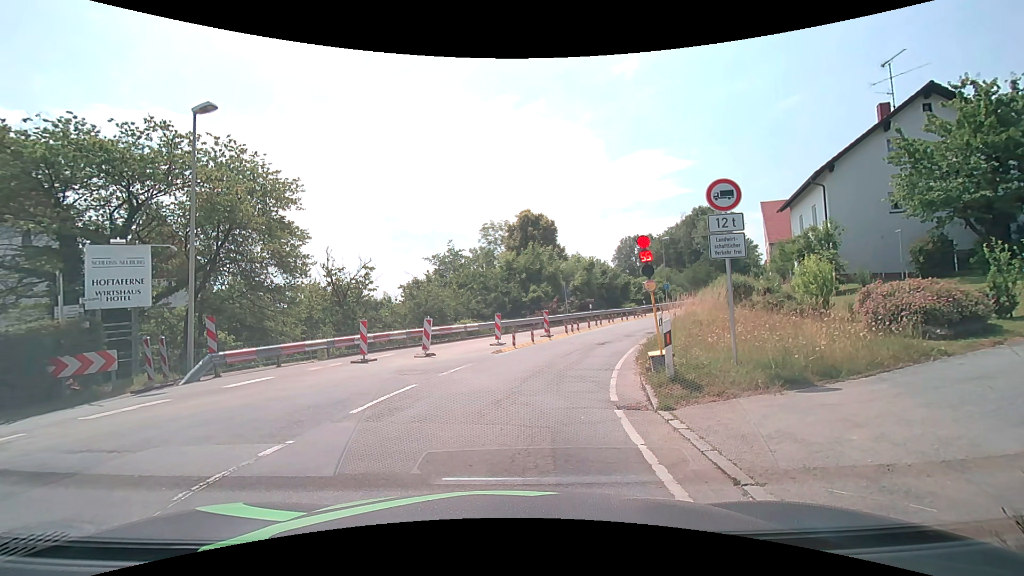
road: secondary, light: Day
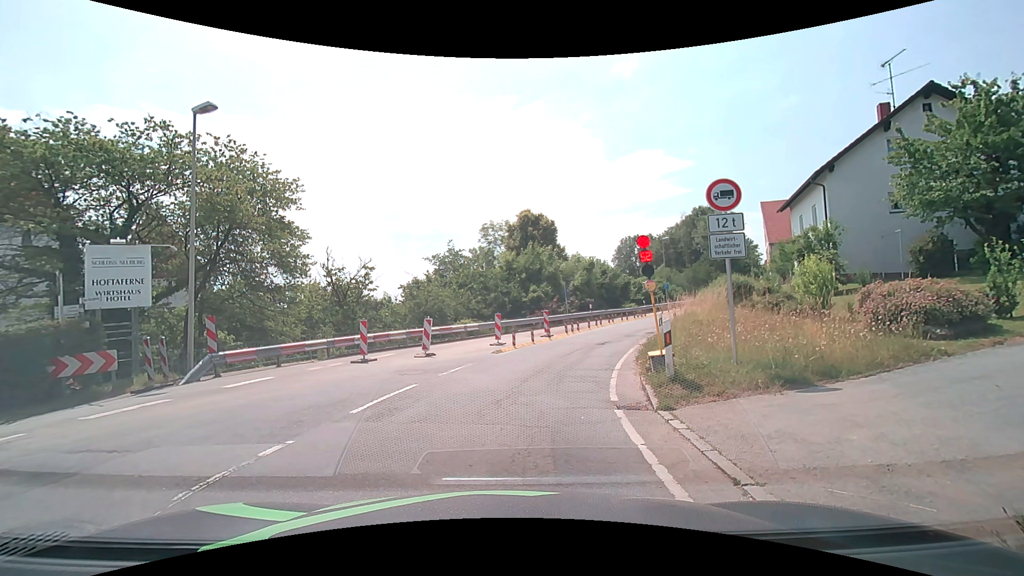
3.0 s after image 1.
(0.0, 0.0) m; 0°
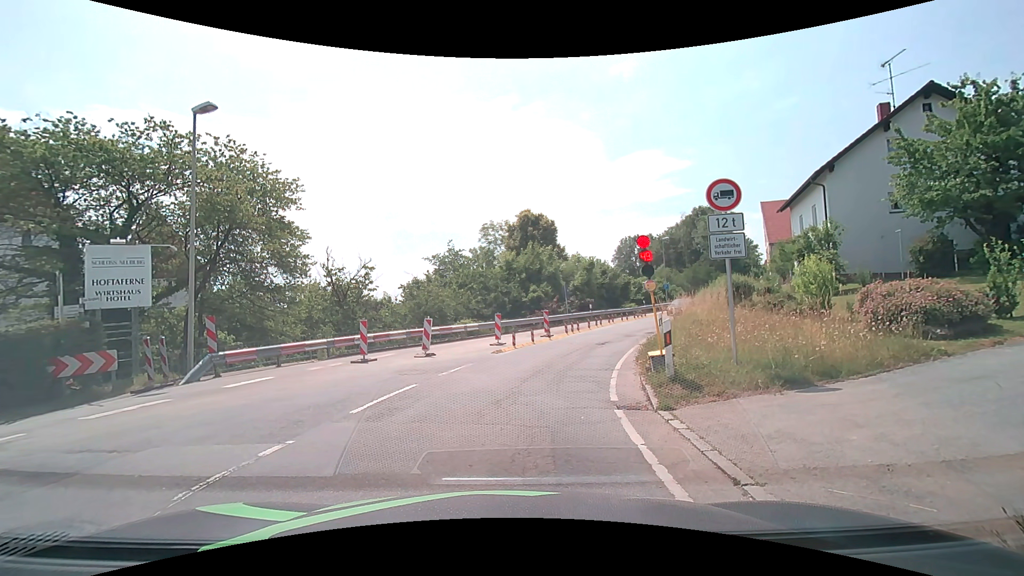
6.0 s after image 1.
(0.0, 0.0) m; 0°
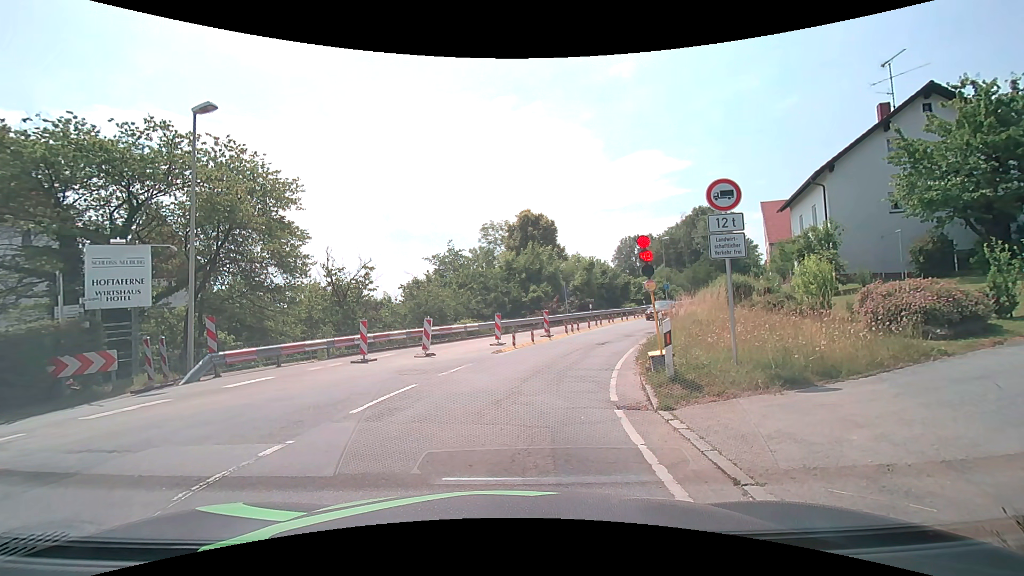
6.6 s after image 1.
(0.0, 0.0) m; 0°
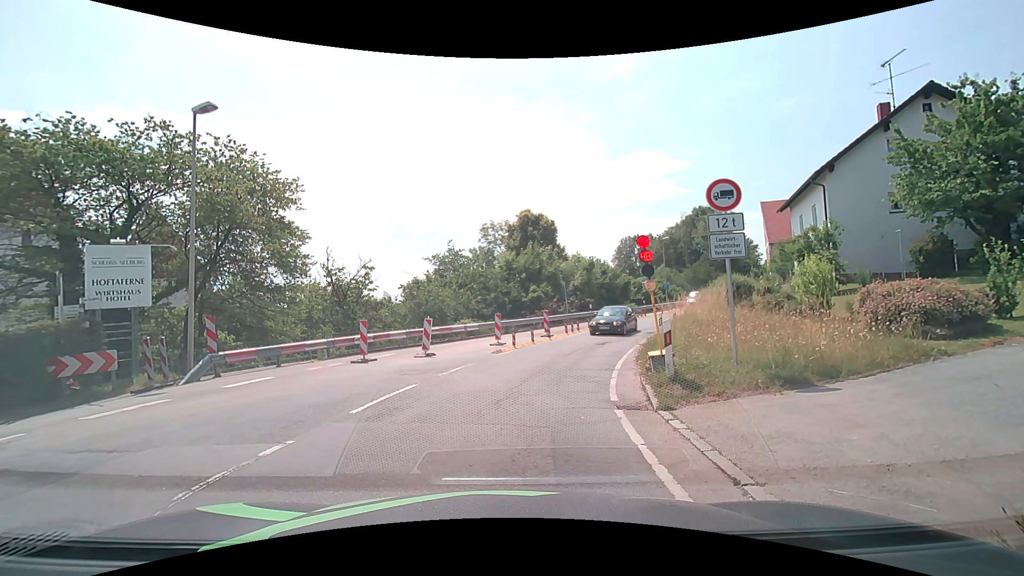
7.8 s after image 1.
(0.0, 0.0) m; 0°
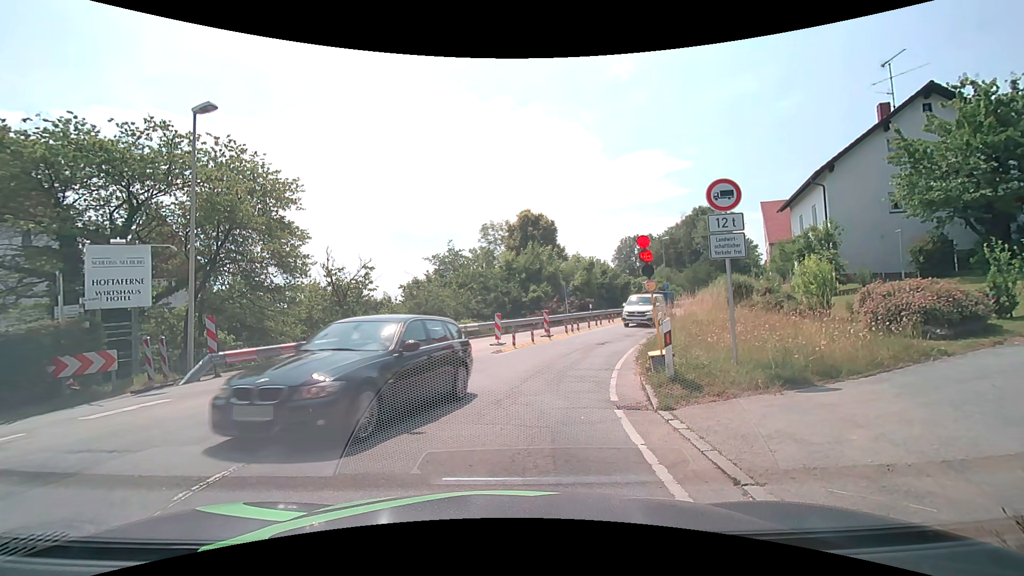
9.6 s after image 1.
(0.0, 0.0) m; 0°
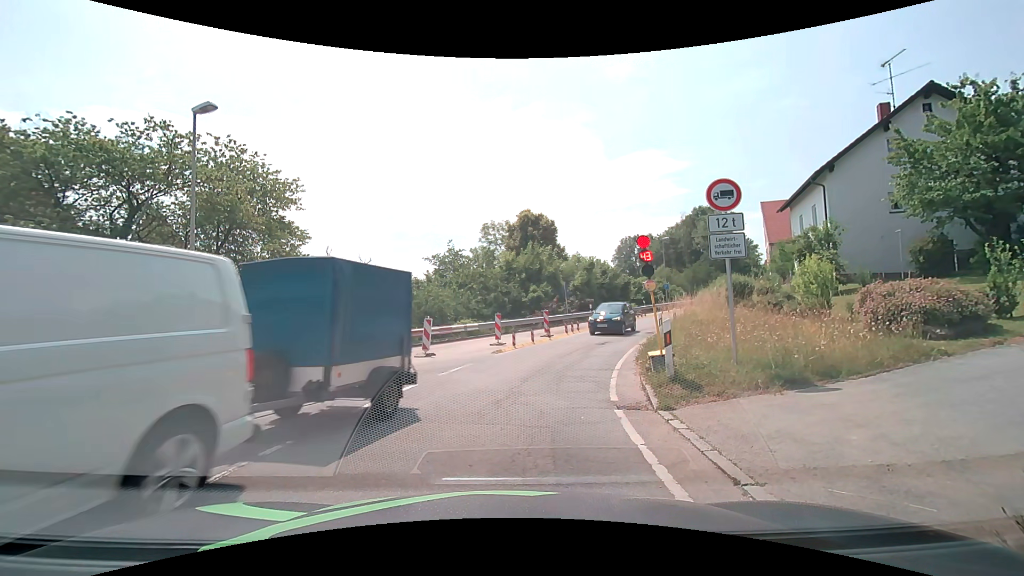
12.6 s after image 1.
(0.0, 0.0) m; 0°
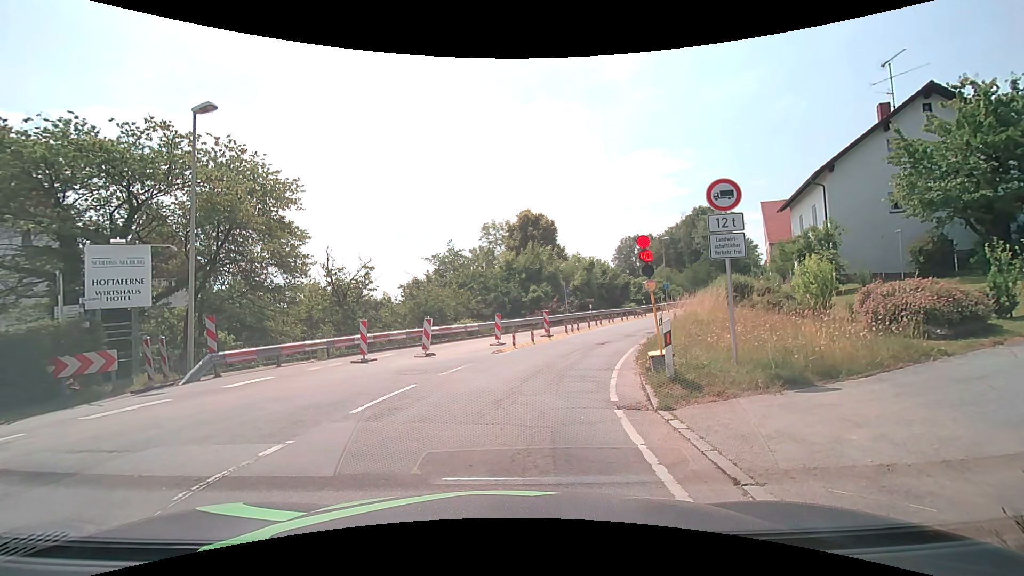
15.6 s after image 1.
(0.0, 0.0) m; 0°
(0, +10) (+3, +20) (+6, +29) (+11, +38) (+16, +47) (+21, +55) (+27, +63) (+34, +71) (+40, +78) (+47, +86) m
